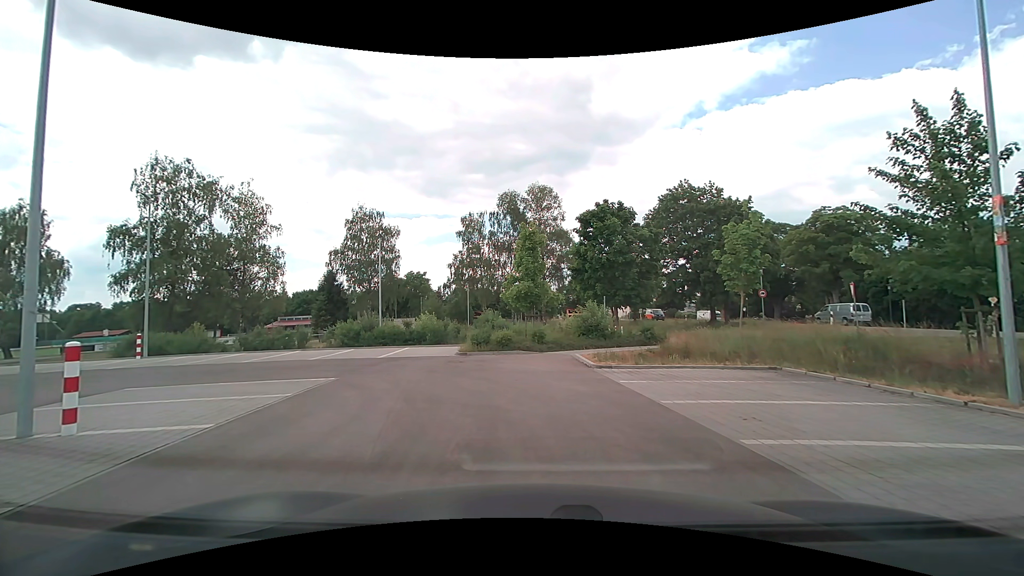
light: Day
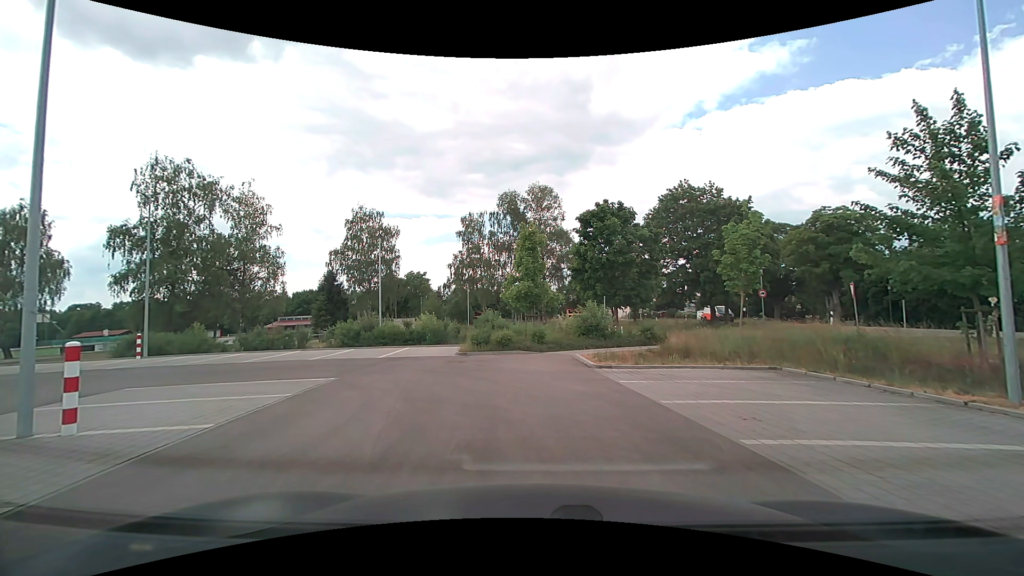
(0.0, 0.0) m; 0°
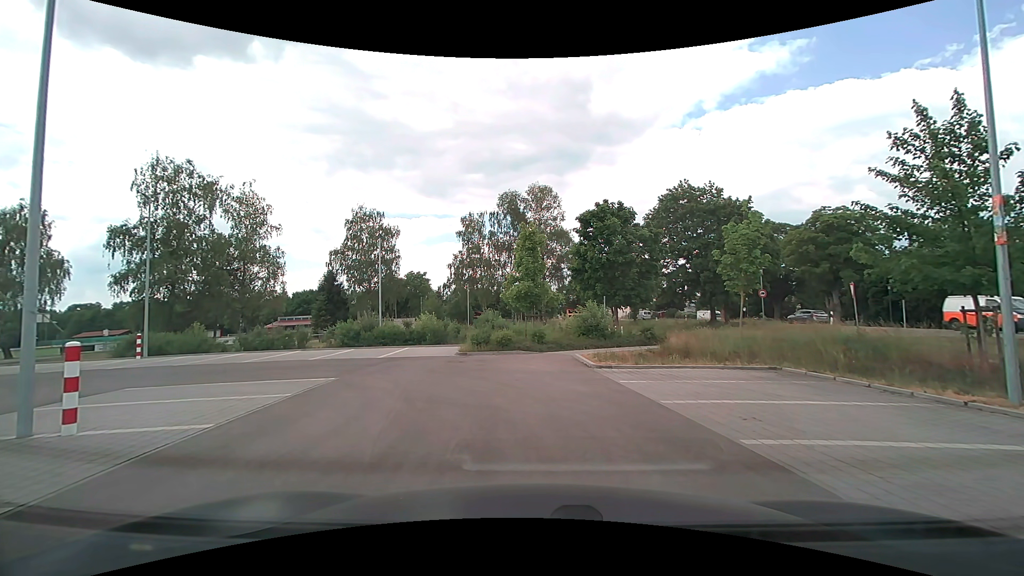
(0.0, 0.0) m; 0°
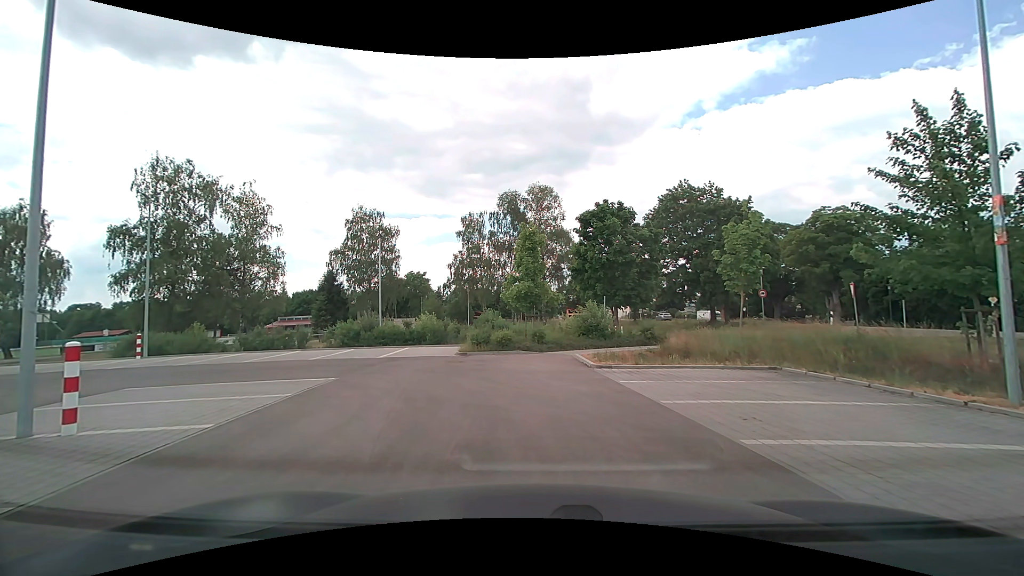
(0.0, 0.0) m; 0°
